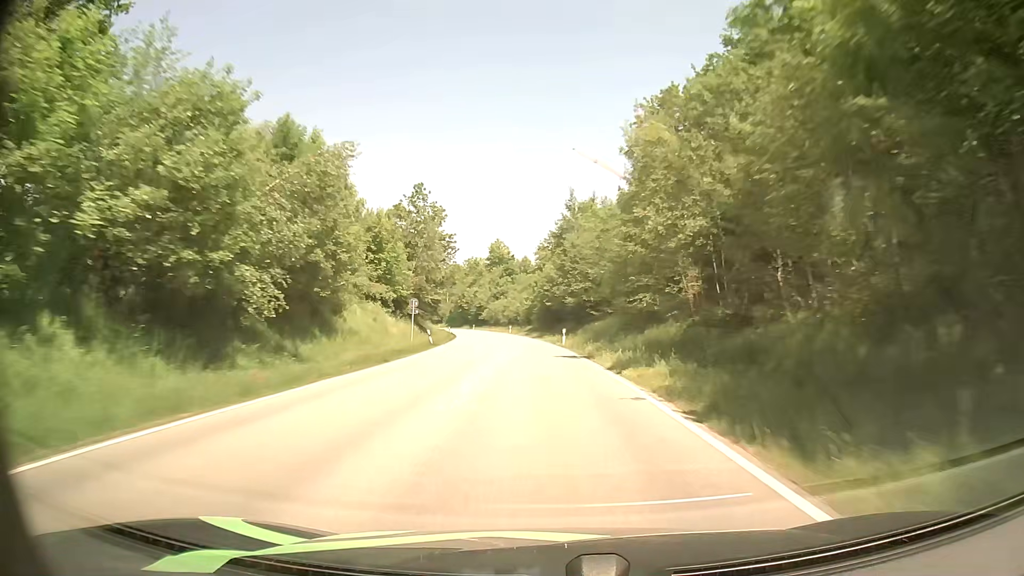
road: secondary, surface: asphalt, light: Day
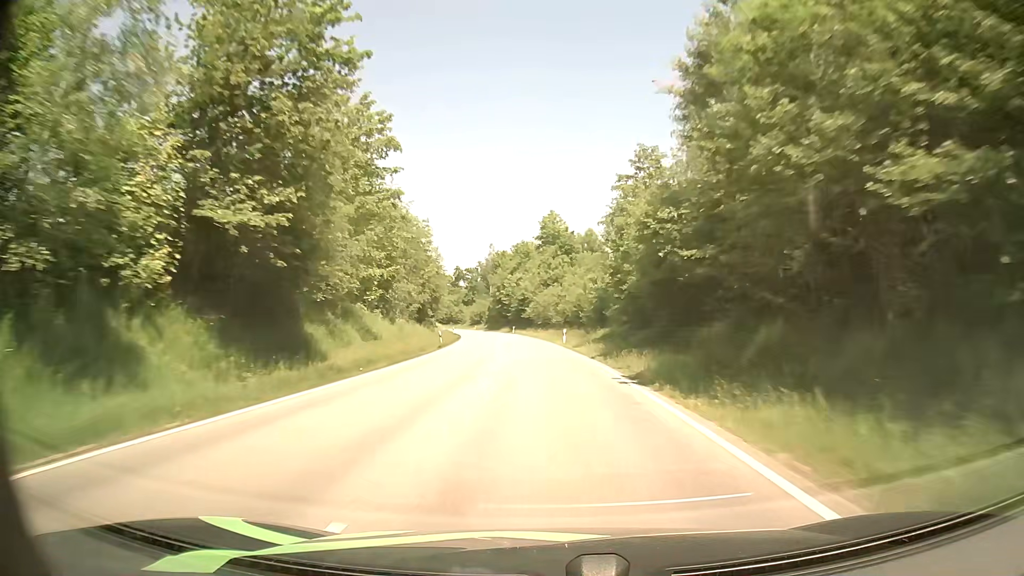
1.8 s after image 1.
(-2.5, +47.3) m; -6°
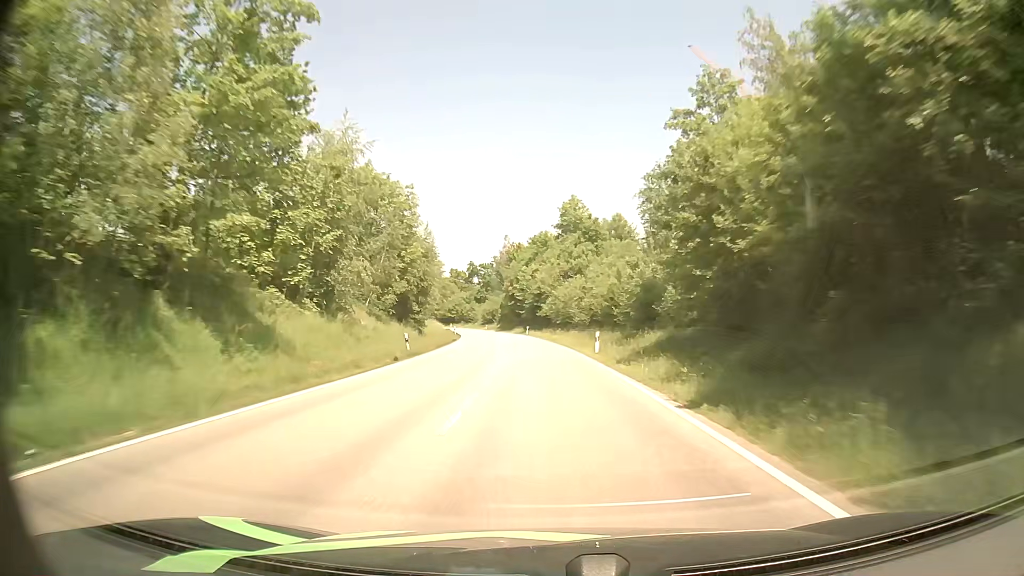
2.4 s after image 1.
(-0.1, +16.0) m; -1°
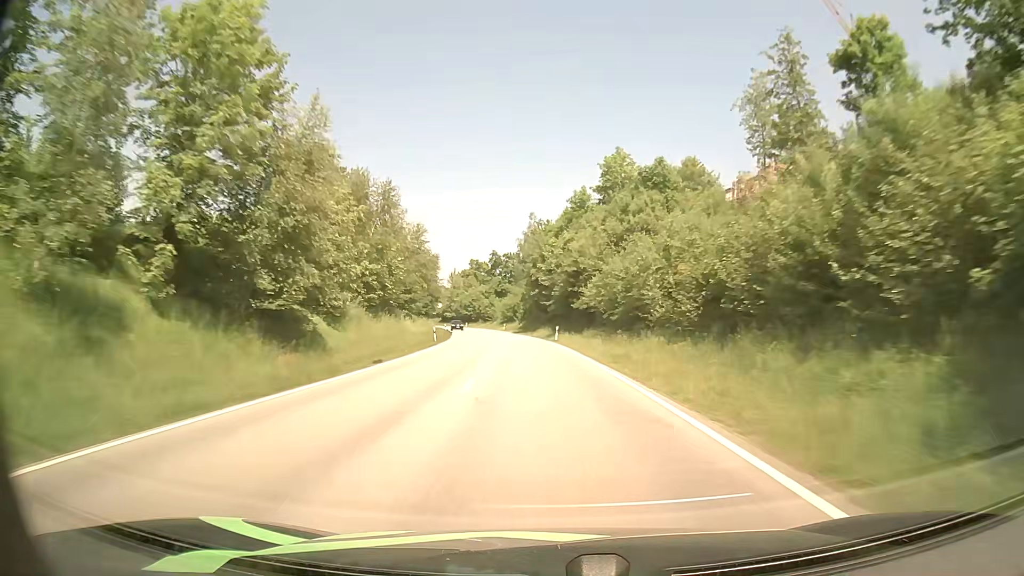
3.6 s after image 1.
(-0.8, +32.3) m; -3°
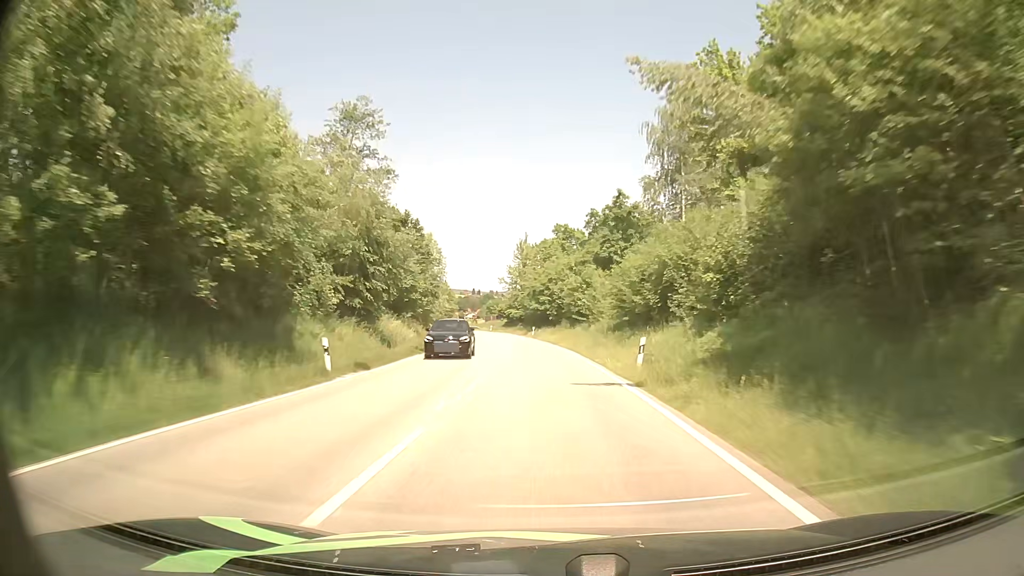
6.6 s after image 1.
(-6.2, +79.1) m; -9°
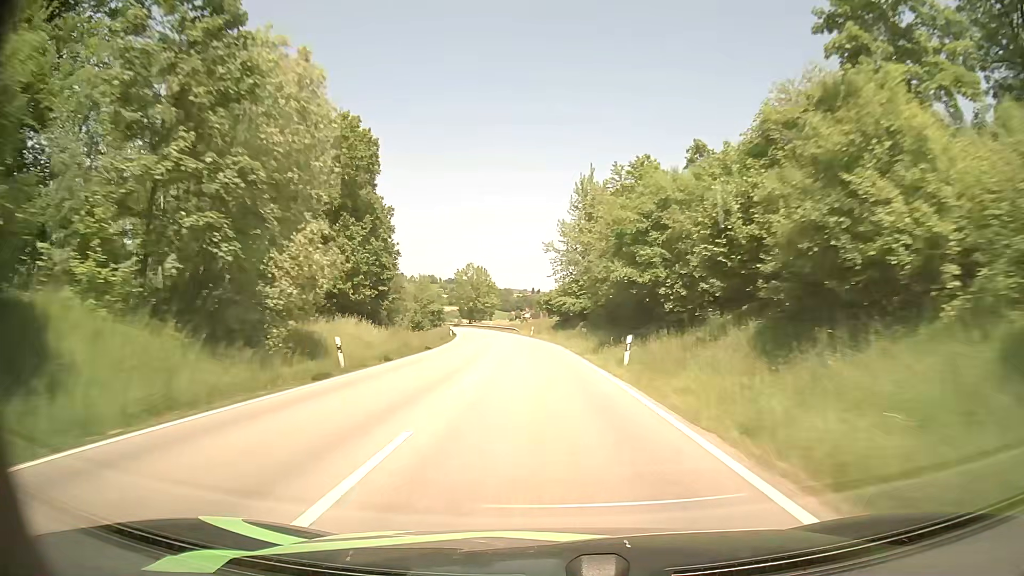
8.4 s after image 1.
(-1.8, +48.4) m; -5°
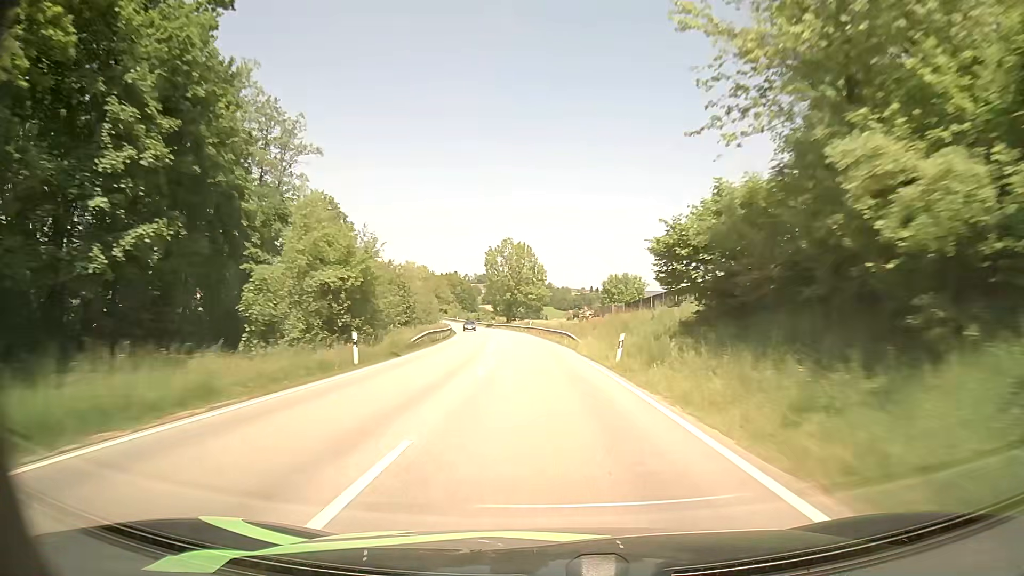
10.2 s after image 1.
(-2.2, +48.6) m; -5°
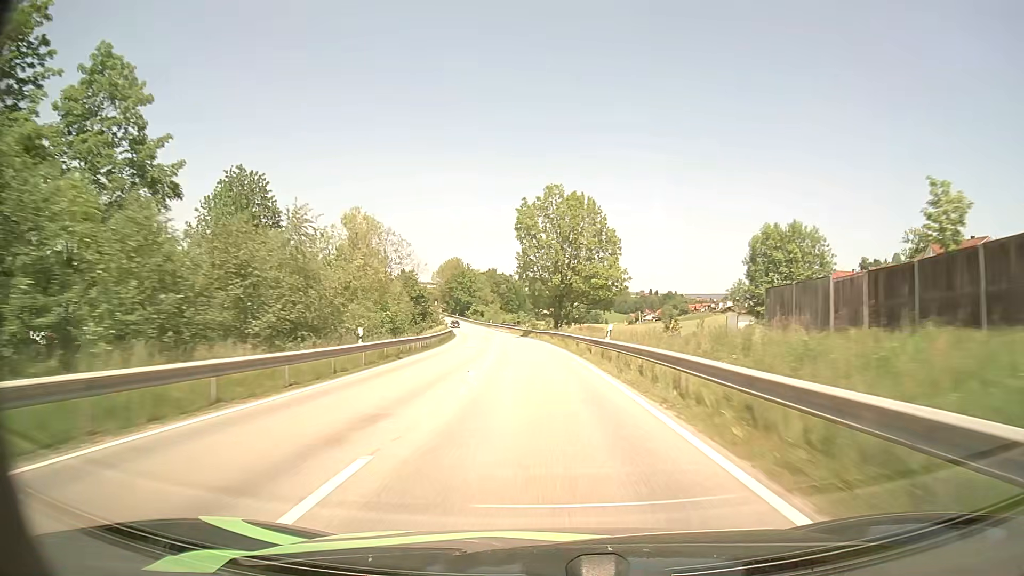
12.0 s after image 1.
(-2.2, +48.9) m; -5°
(0, +10) (0, +20) (-1, +30) (-2, +40) (-2, +50) (-3, +60) (-4, +70) (-6, +80) (-7, +90) (-9, +99) m
